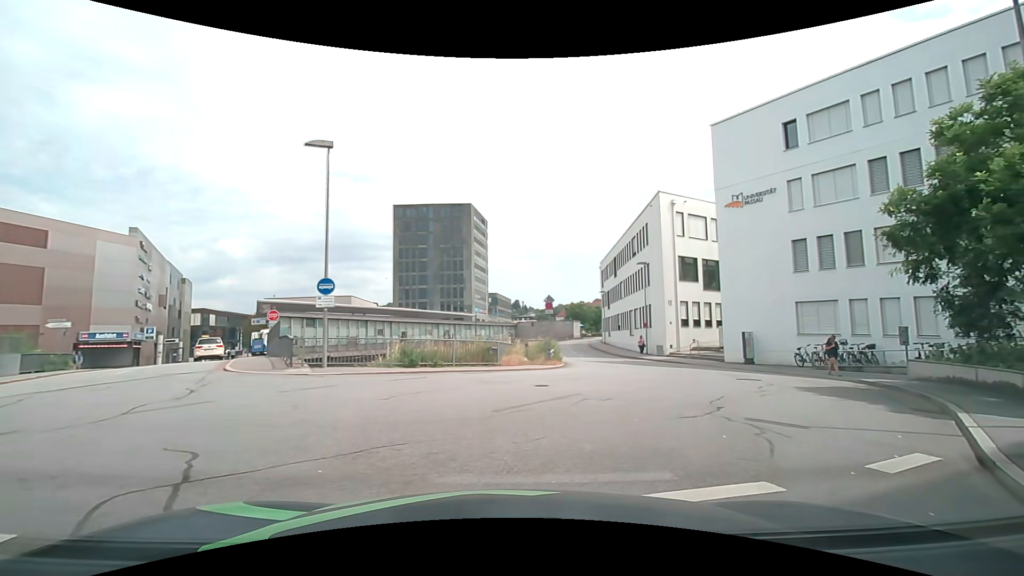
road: residential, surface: asphalt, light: Day
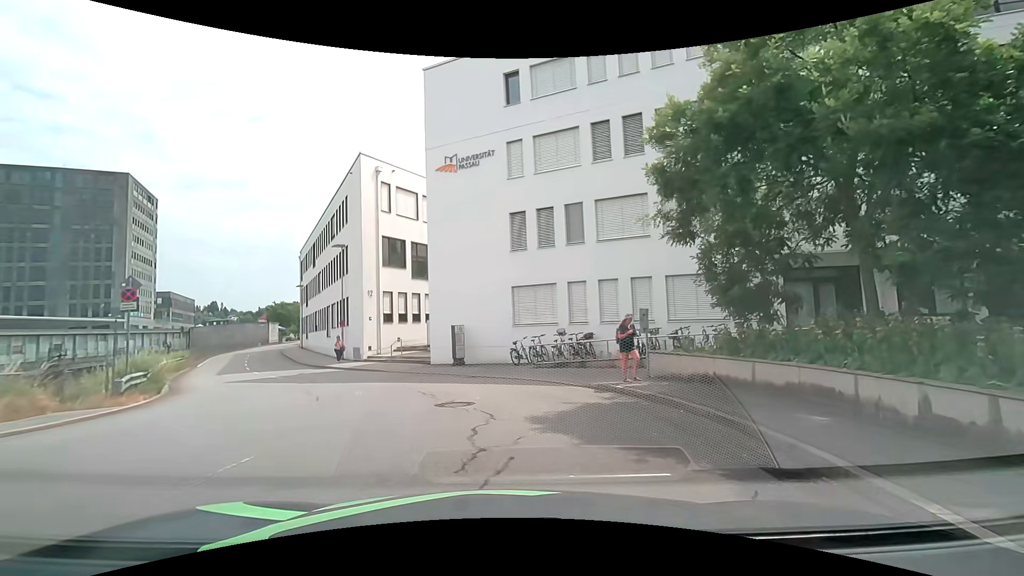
(+2.8, +8.3) m; +30°
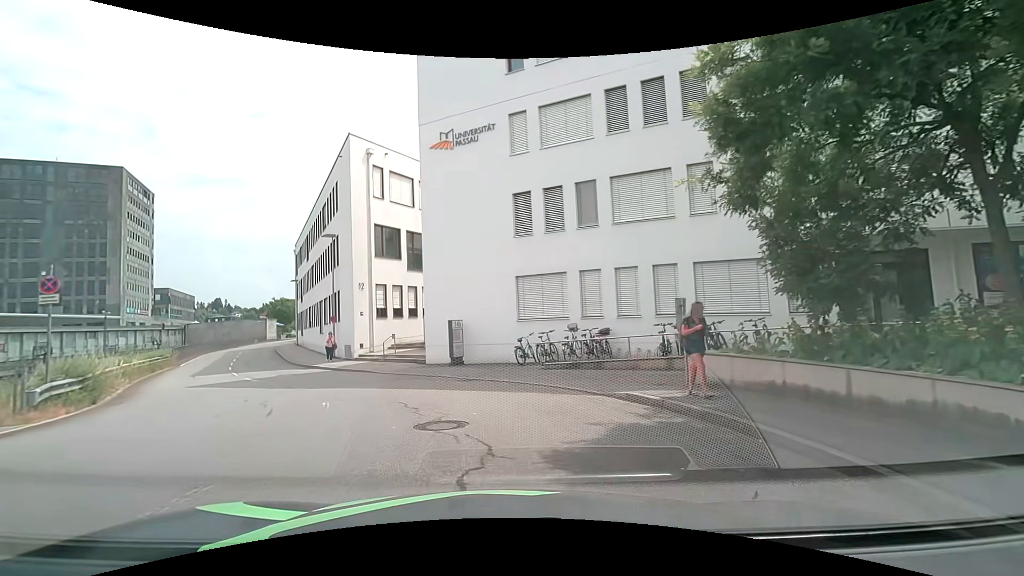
(0.0, +2.6) m; -1°
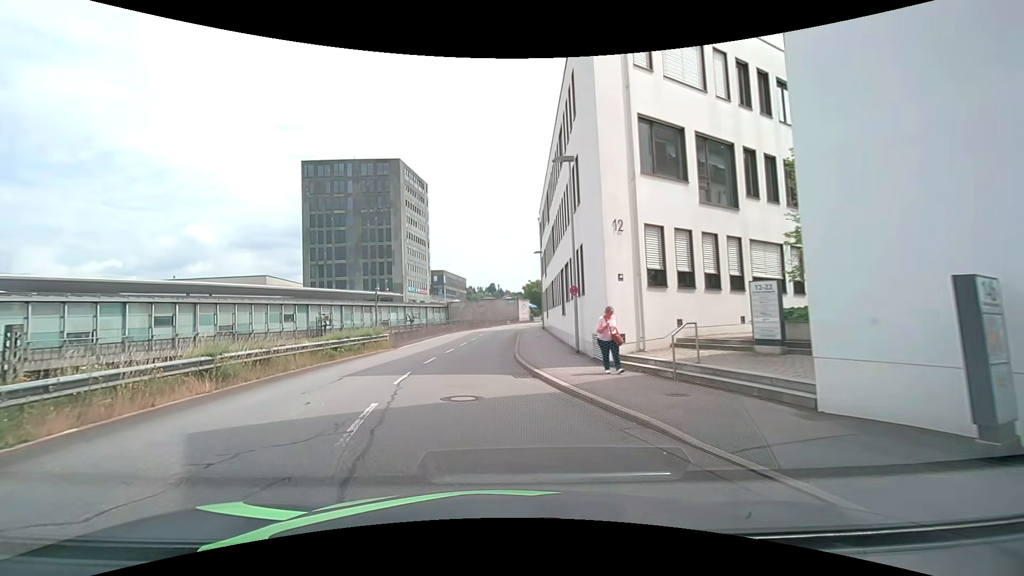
(-2.6, +14.1) m; -26°
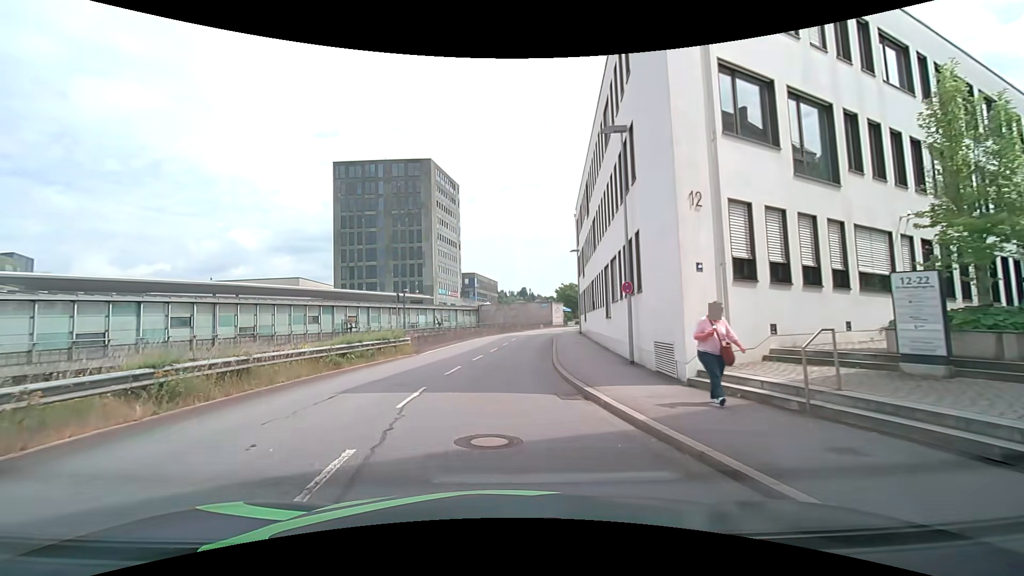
(-0.2, +3.4) m; -4°
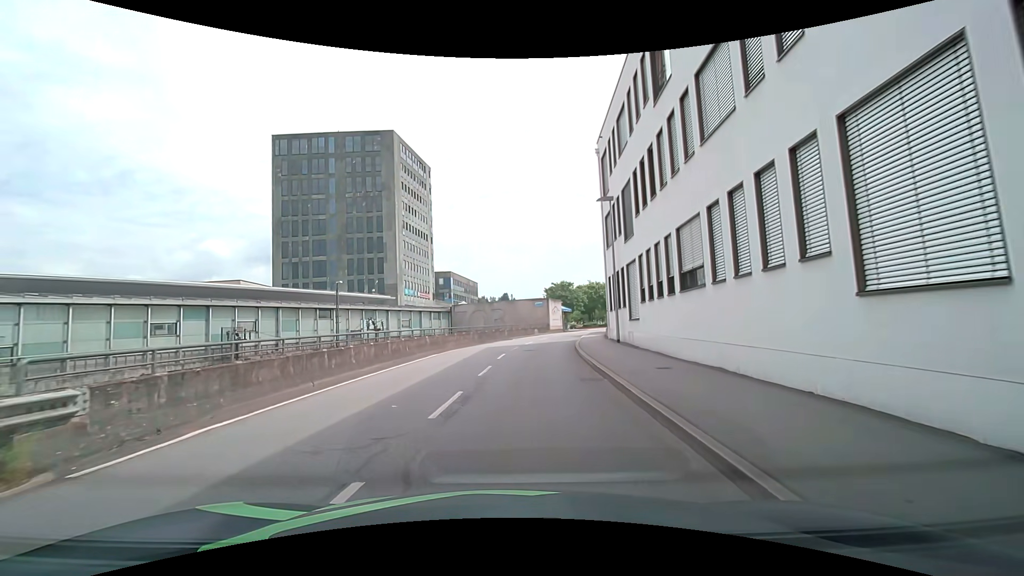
(-0.2, +19.3) m; +2°
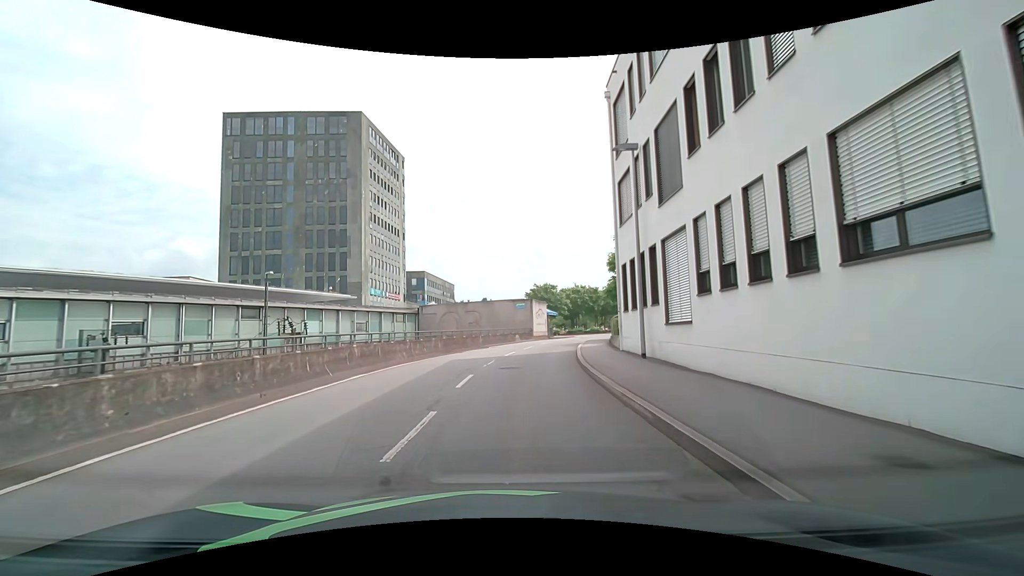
(+0.1, +8.4) m; +2°
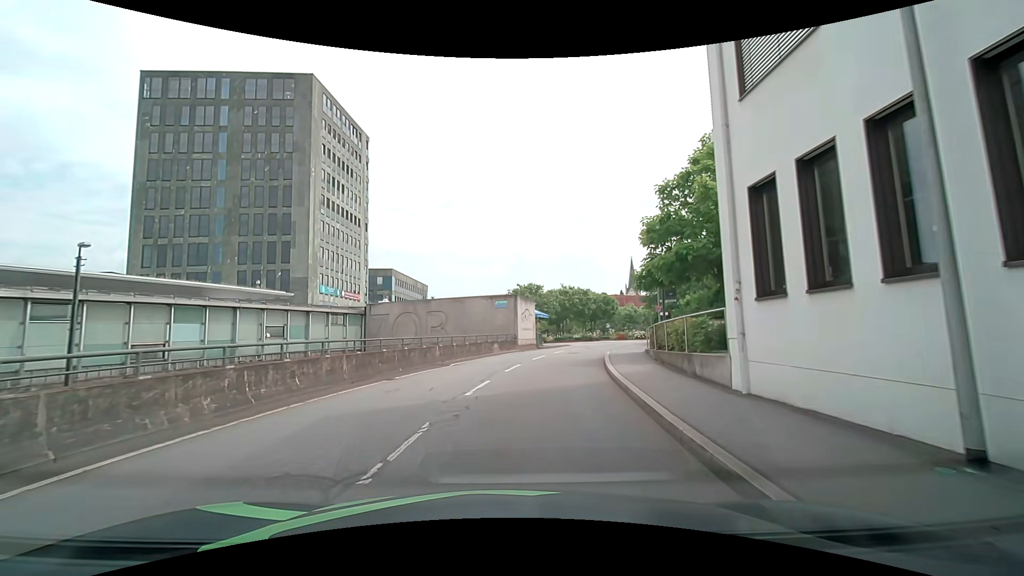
(+0.1, +12.6) m; +1°
